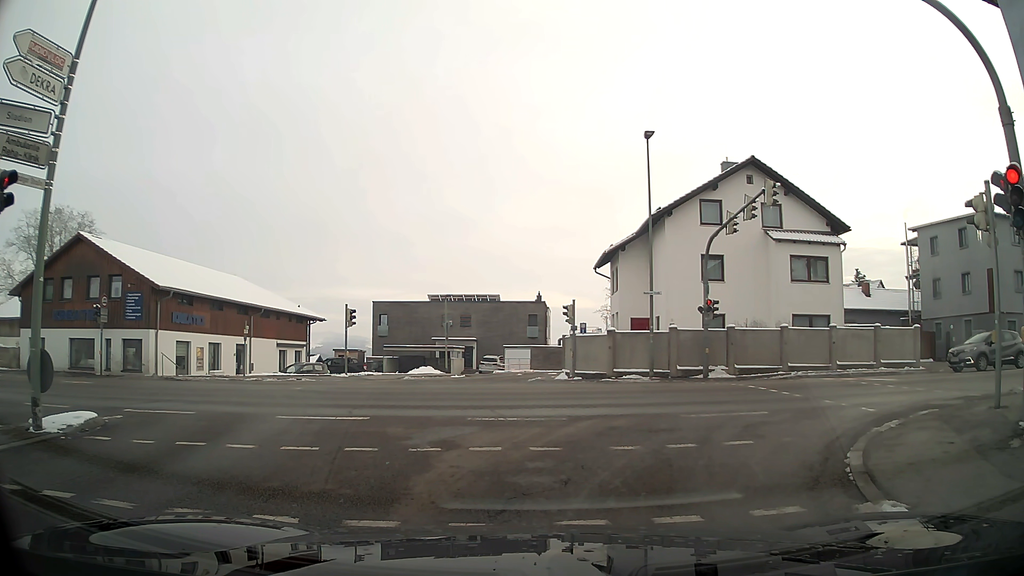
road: tertiary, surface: asphalt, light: Day
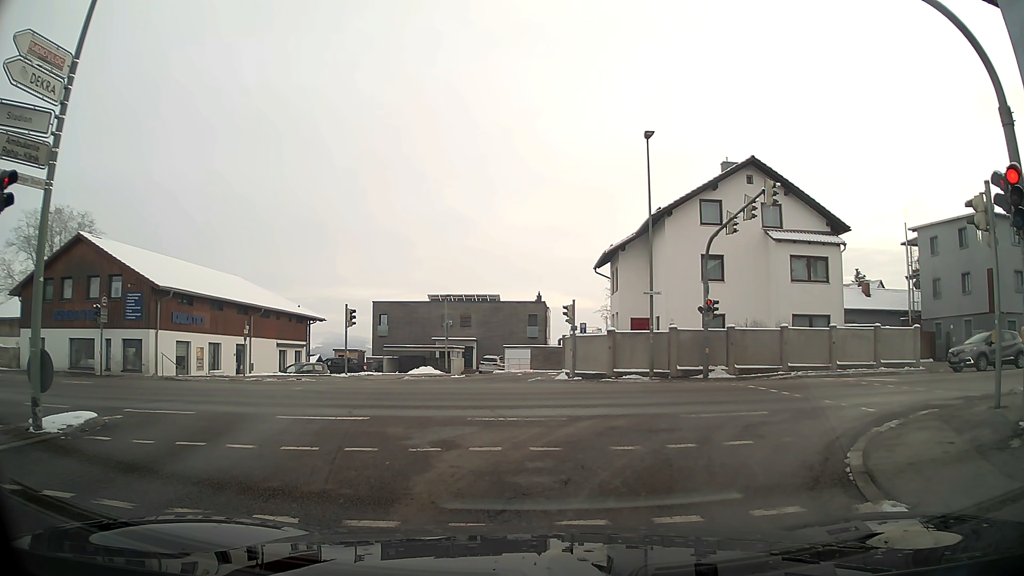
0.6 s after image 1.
(0.0, 0.0) m; 0°
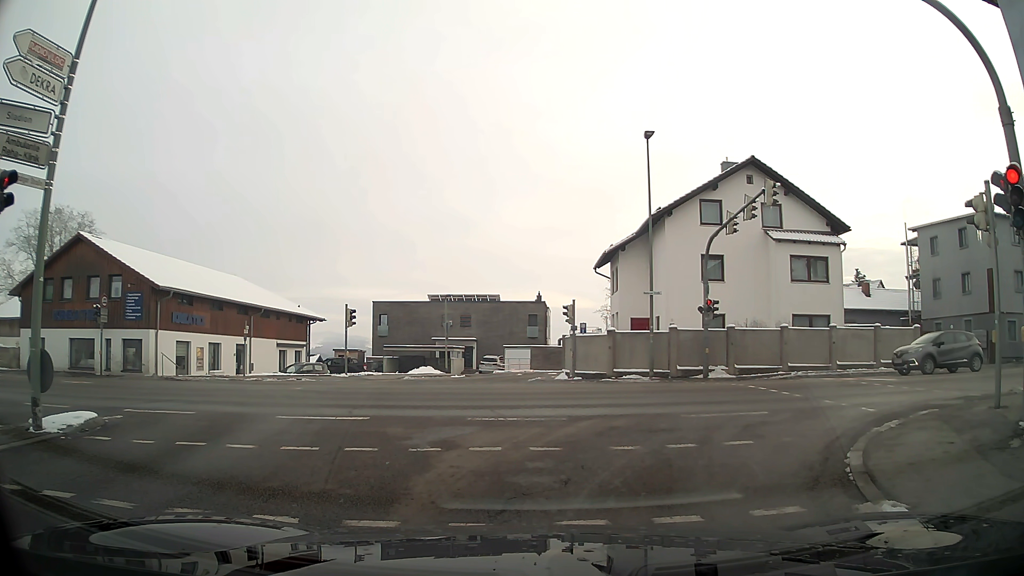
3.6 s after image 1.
(0.0, 0.0) m; 0°
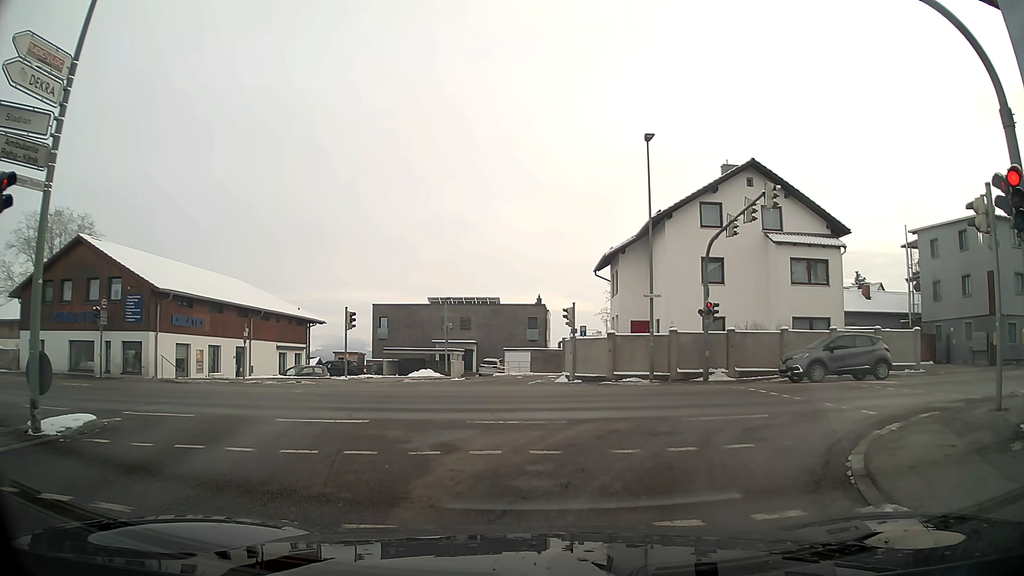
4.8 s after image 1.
(0.0, 0.0) m; 0°
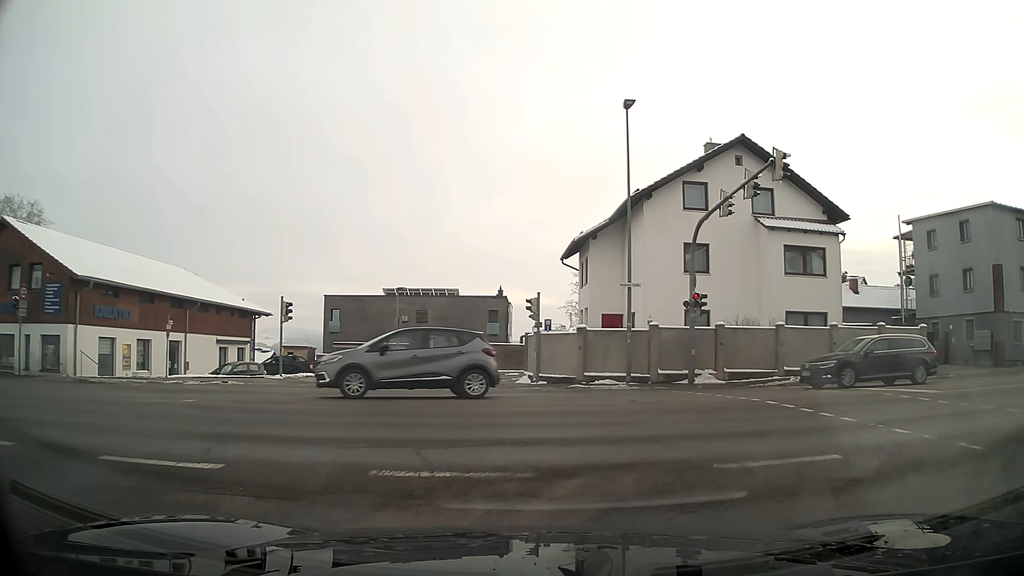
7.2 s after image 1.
(+0.1, +4.1) m; +6°
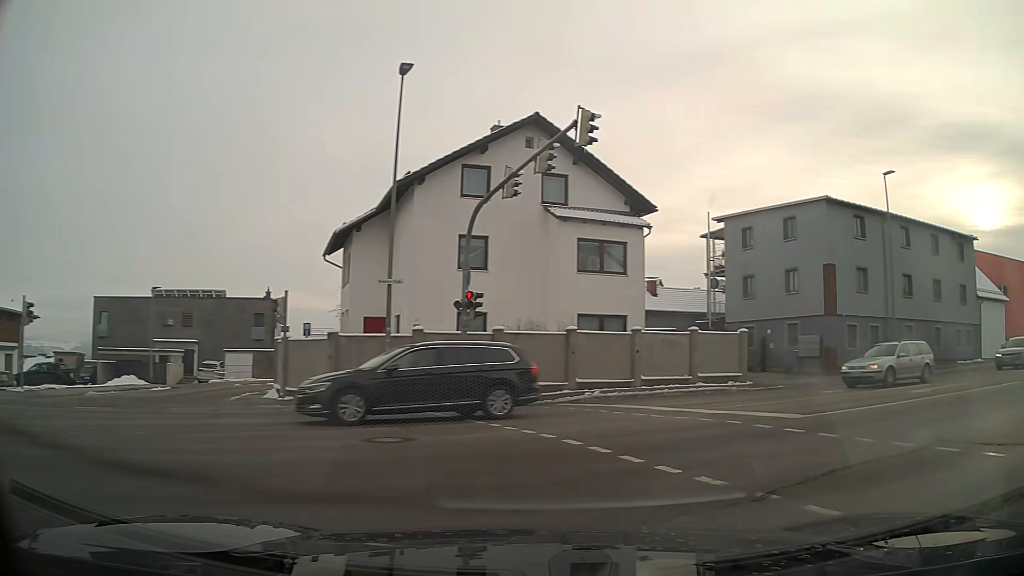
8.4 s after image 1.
(+0.7, +4.1) m; +21°
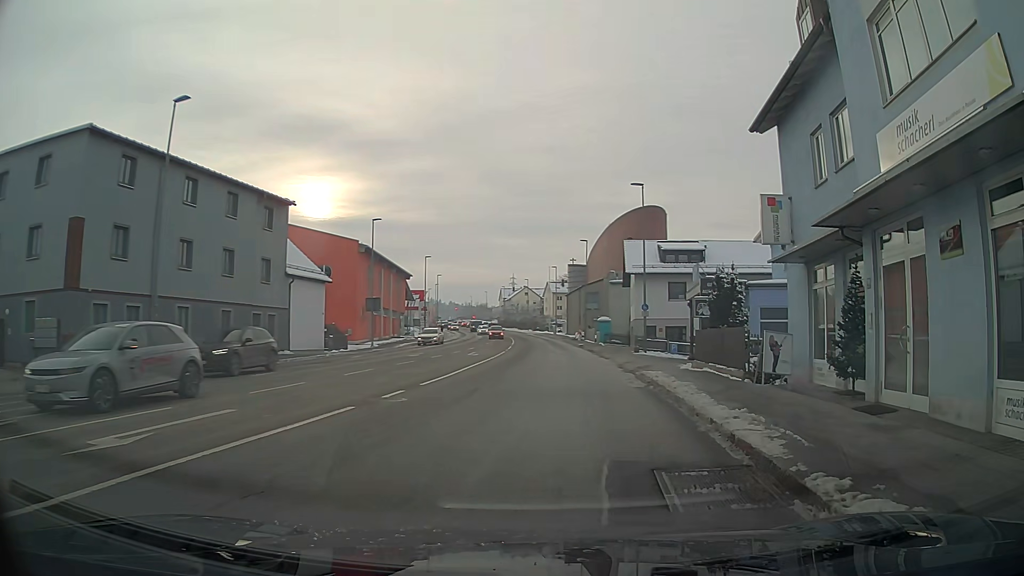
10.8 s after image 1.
(+5.4, +8.8) m; +55°
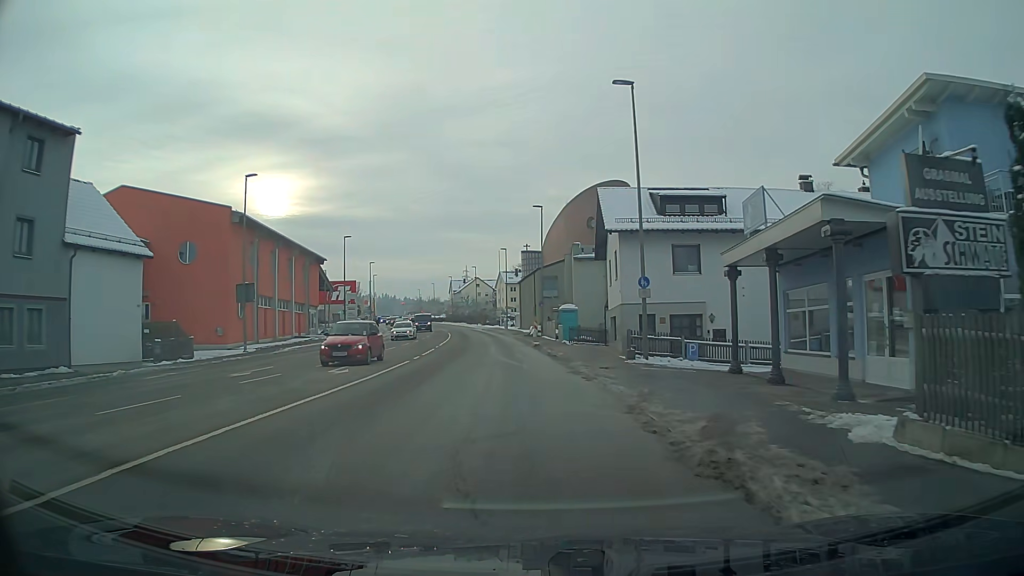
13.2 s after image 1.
(+1.2, +16.6) m; +3°
